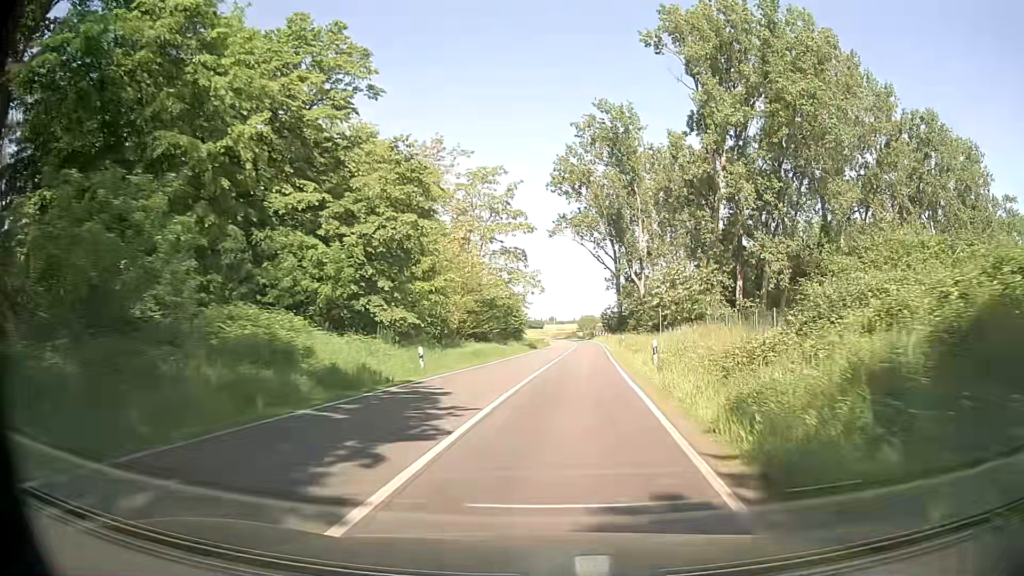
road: secondary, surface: asphalt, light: Day
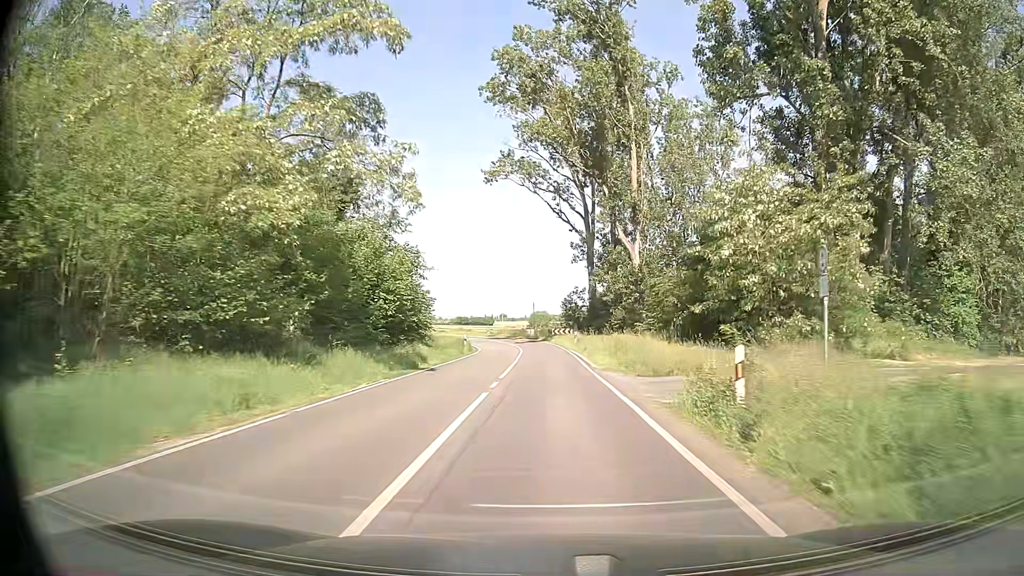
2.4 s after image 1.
(+2.3, +37.7) m; +5°
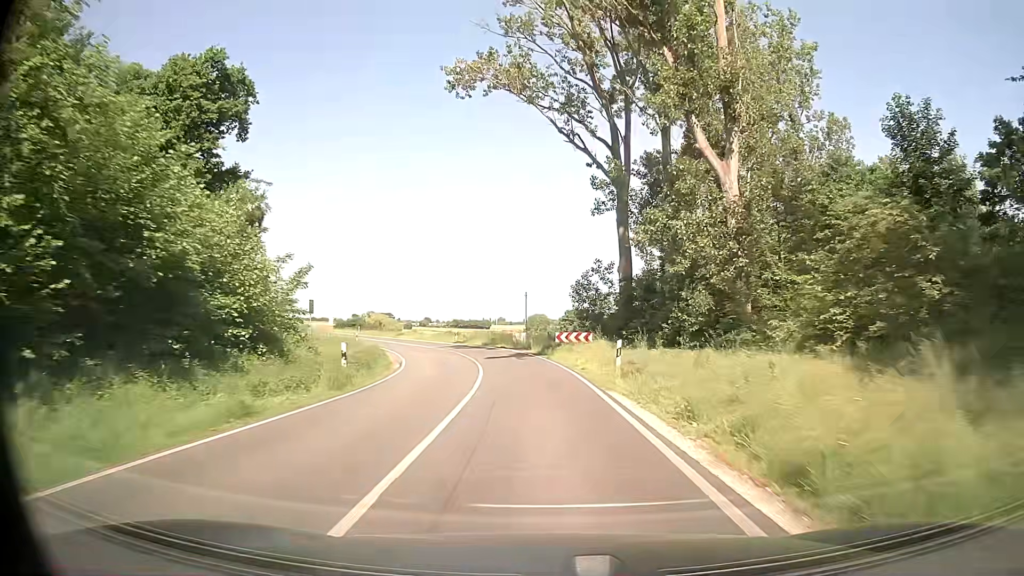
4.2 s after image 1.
(+0.1, +28.5) m; 0°
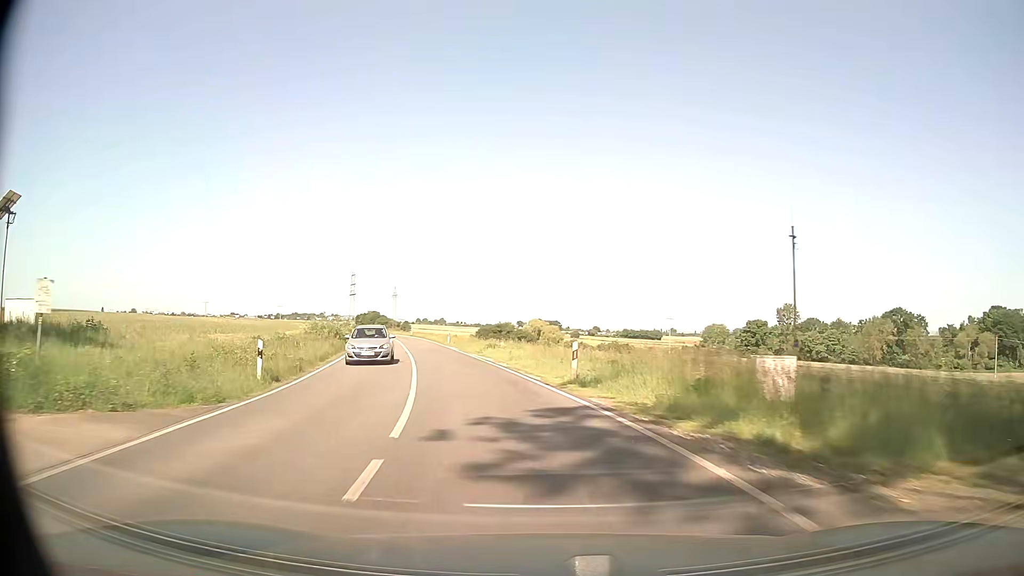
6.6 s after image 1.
(-2.9, +37.3) m; -14°
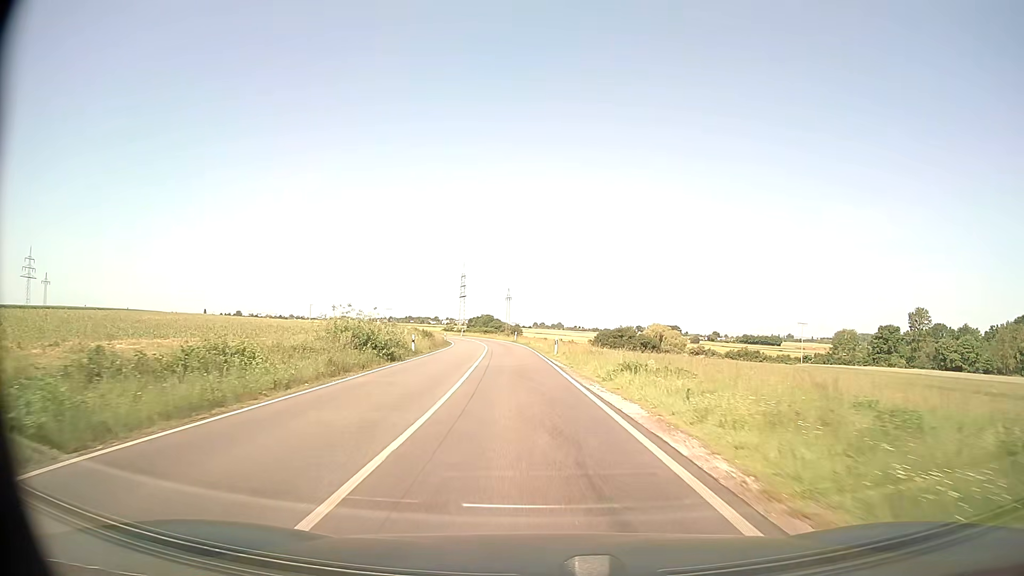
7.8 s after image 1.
(-1.8, +18.5) m; -10°
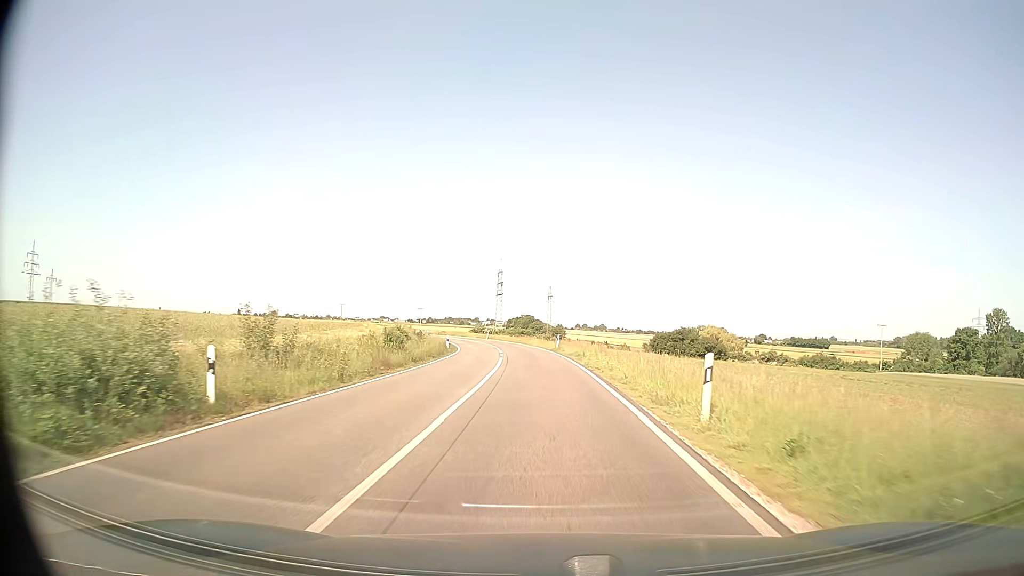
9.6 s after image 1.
(-1.2, +28.0) m; -4°
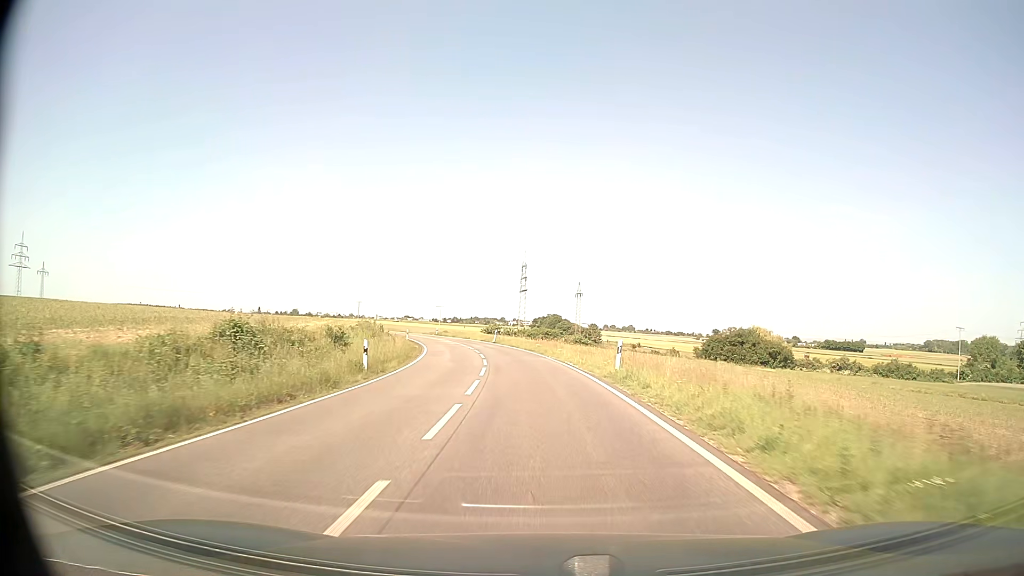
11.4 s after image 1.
(-0.4, +28.3) m; -2°
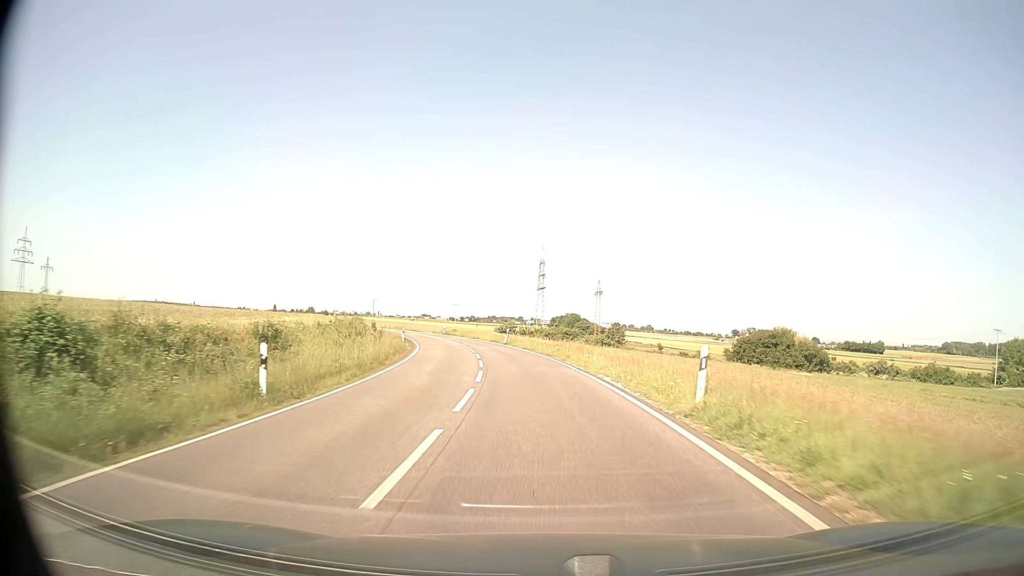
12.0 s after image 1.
(-0.1, +9.4) m; -2°
(0, +10) (-1, +20) (-1, +30) (-3, +40) (-4, +50) (-7, +59) (-9, +69) (-12, +79) (-15, +88) (-19, +98) m
